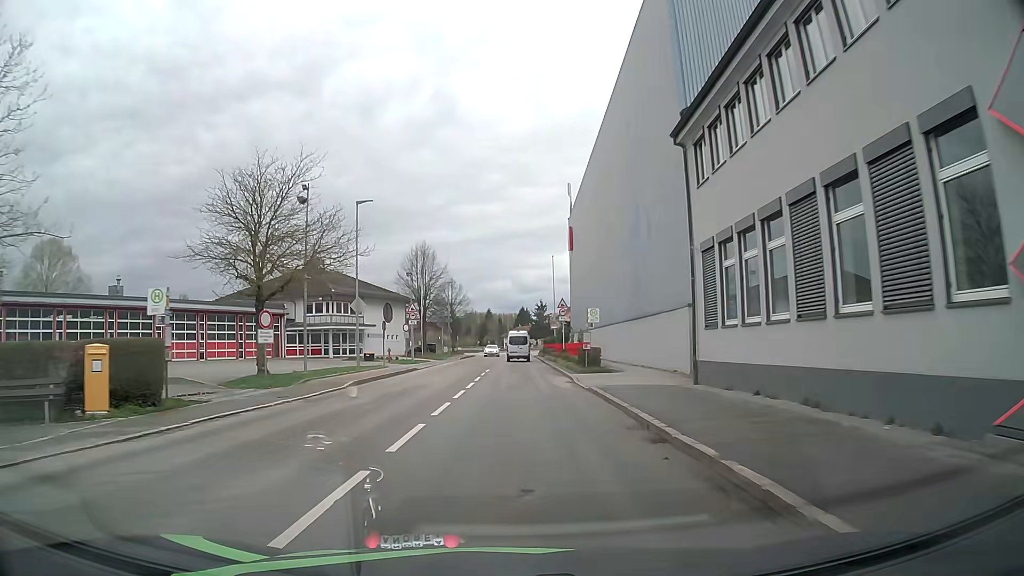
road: secondary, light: Day
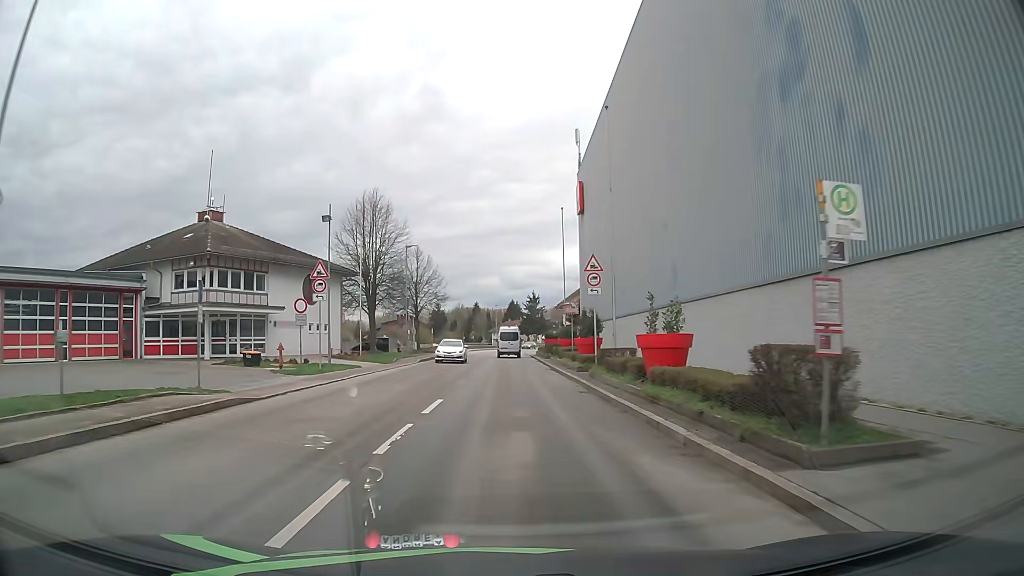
(-0.1, +23.3) m; +1°
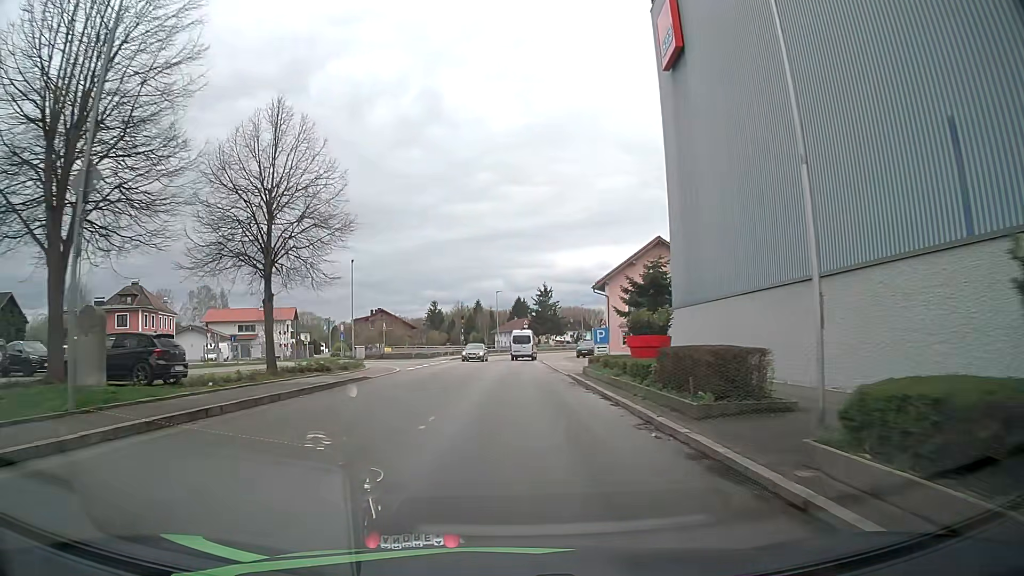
(0.0, +37.9) m; 0°
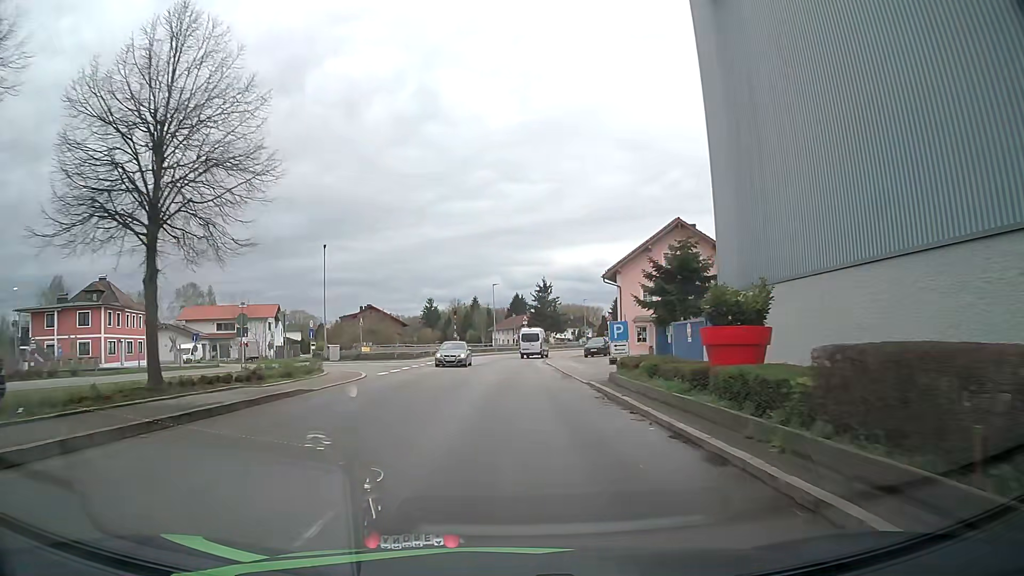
(0.0, +7.6) m; 0°
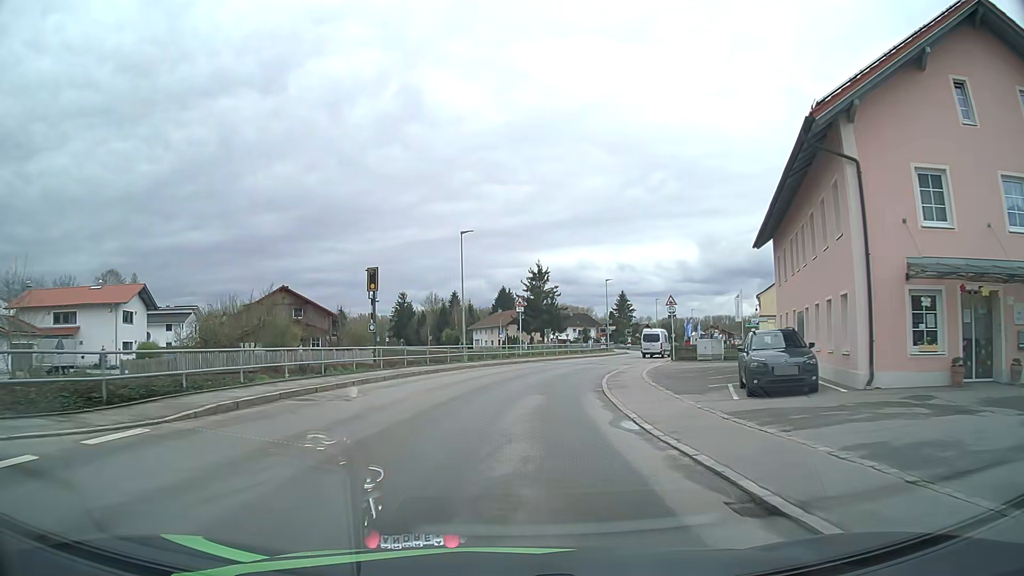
(+0.1, +37.7) m; +1°
